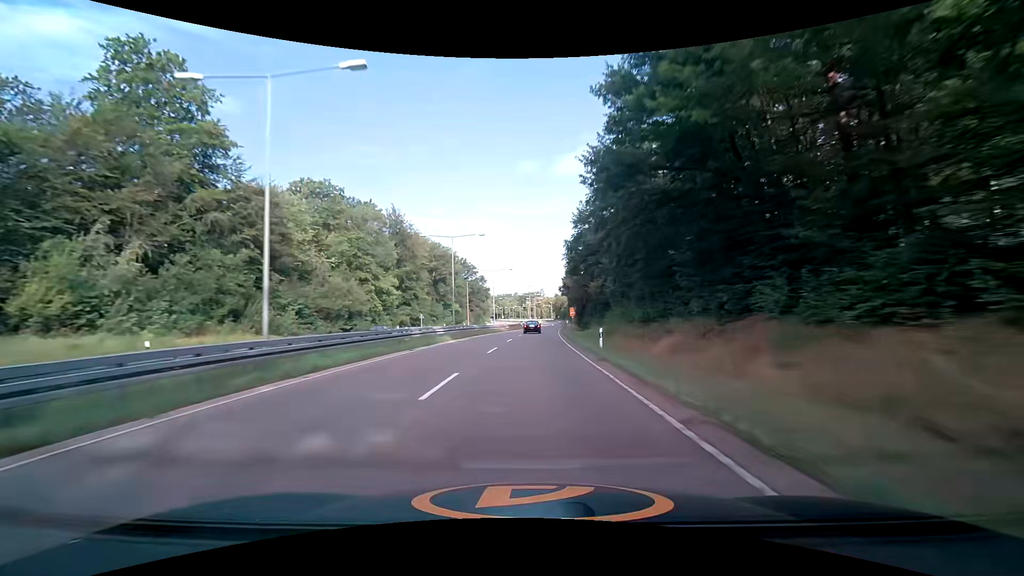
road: trunk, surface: asphalt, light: Day
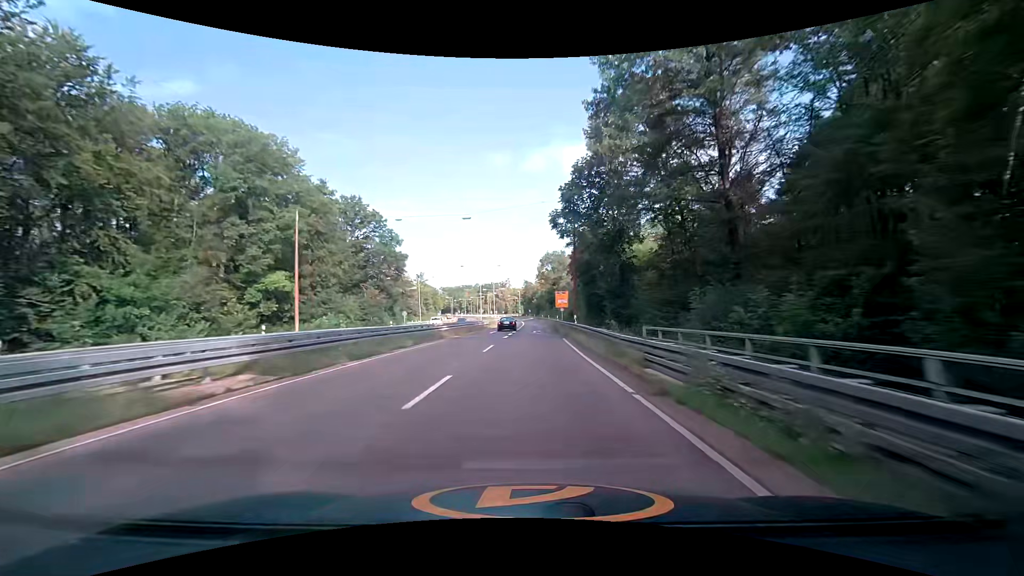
(+2.5, +72.2) m; +4°
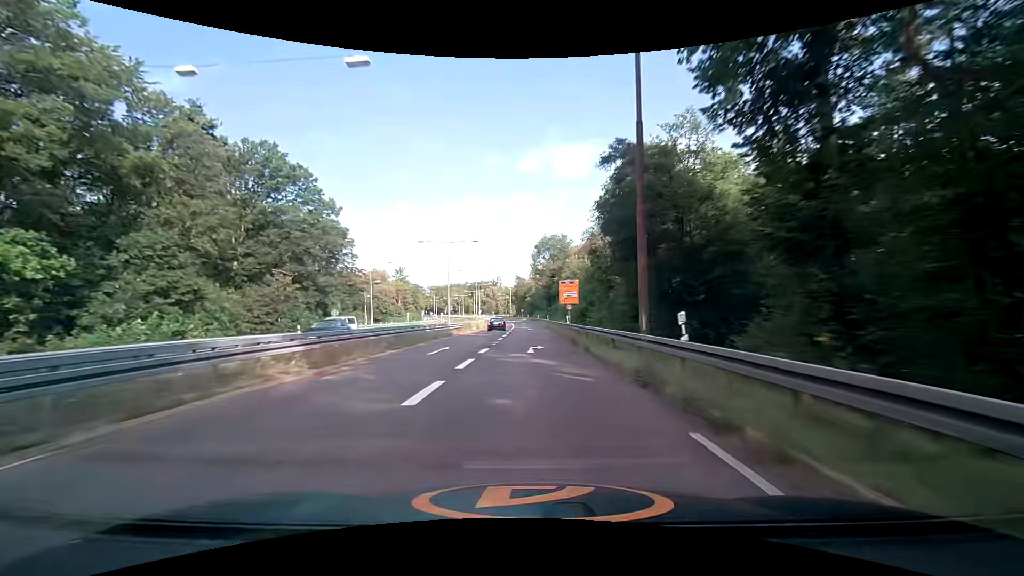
(+0.3, +25.2) m; +1°
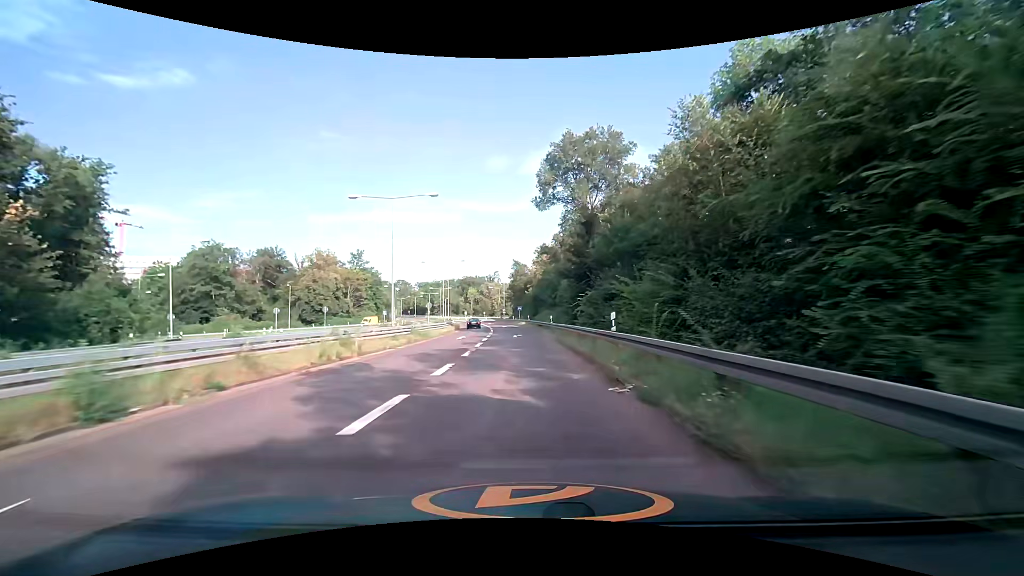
(+0.8, +54.2) m; +1°
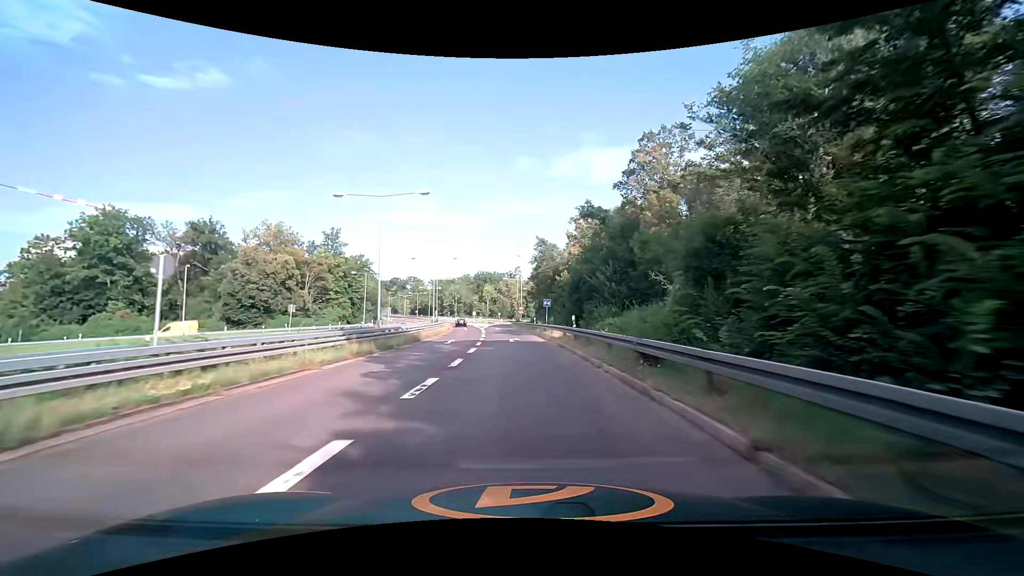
(-1.1, +39.2) m; -3°
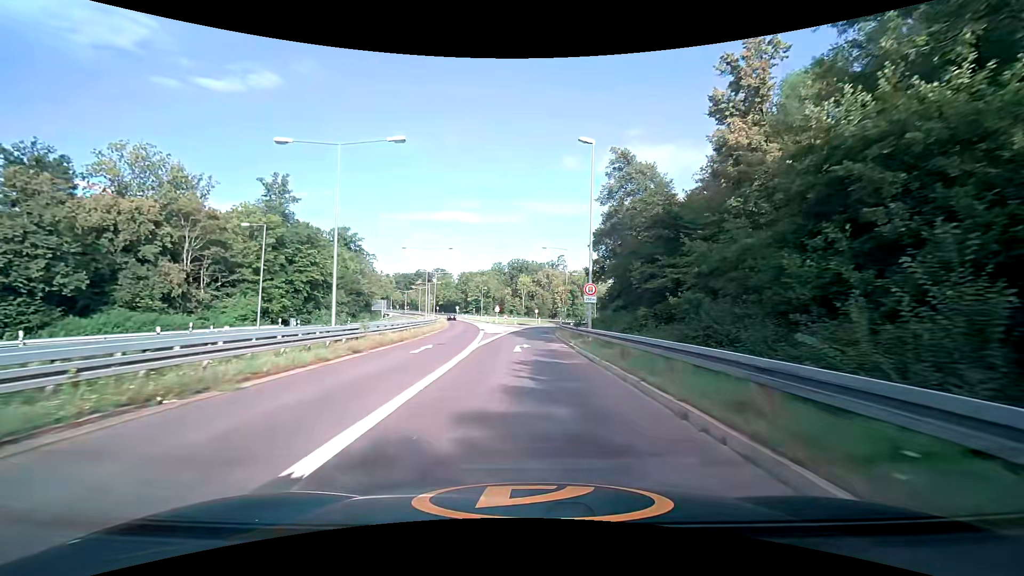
(-1.7, +45.1) m; -4°
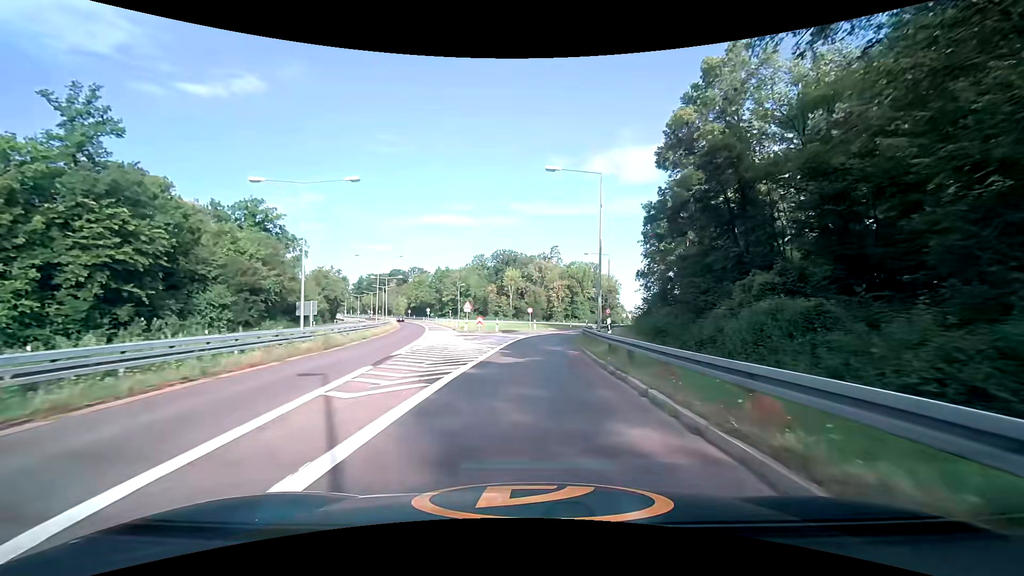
(-0.2, +31.5) m; +1°
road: trunk_link
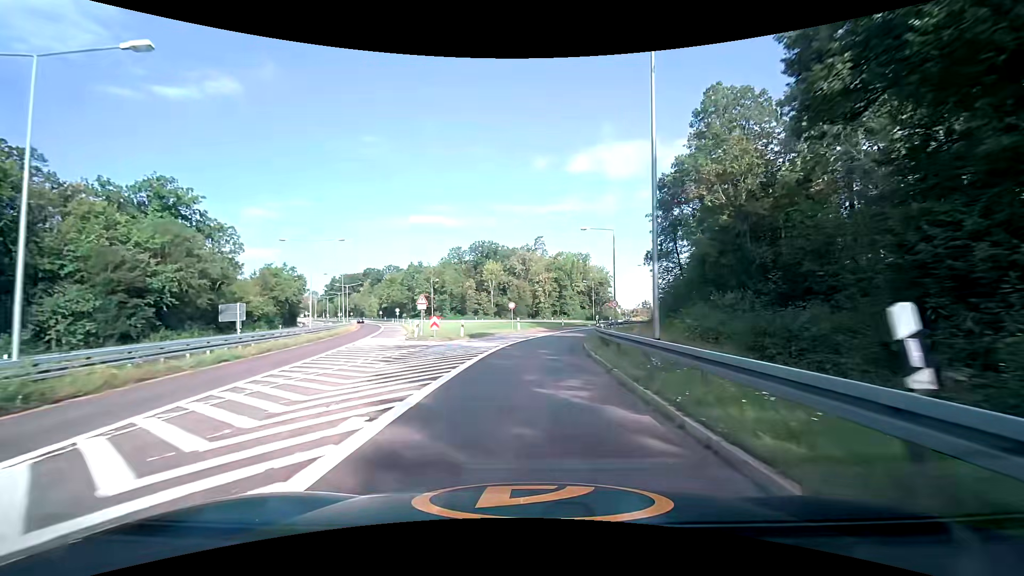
(+0.3, +14.9) m; +2°
(0, +10) (0, +20) (+1, +30) (+3, +40) (+5, +50) (+8, +59) (+11, +69) (+15, +78) (+20, +86) (+25, +95) m
